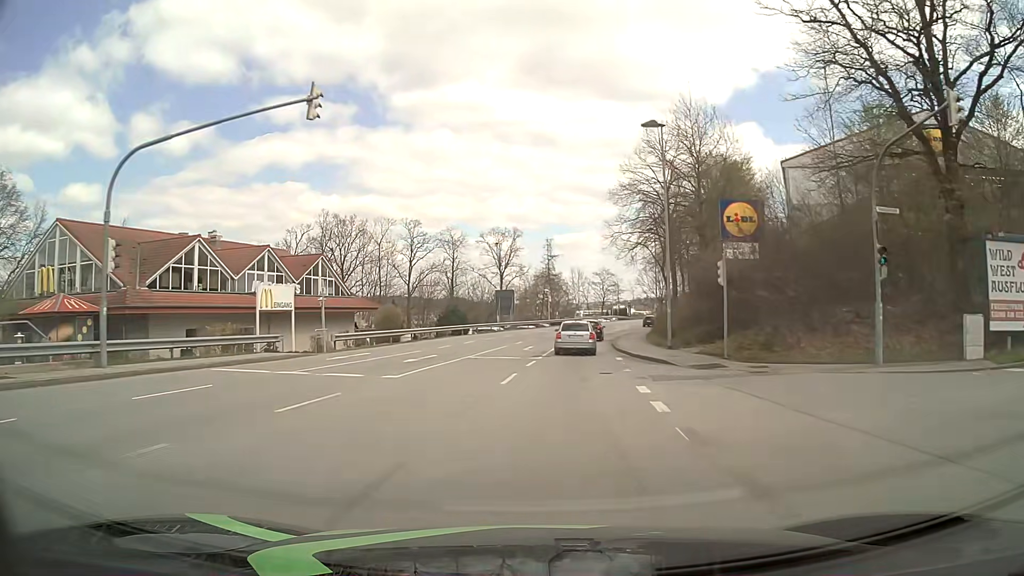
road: tertiary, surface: asphalt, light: Day
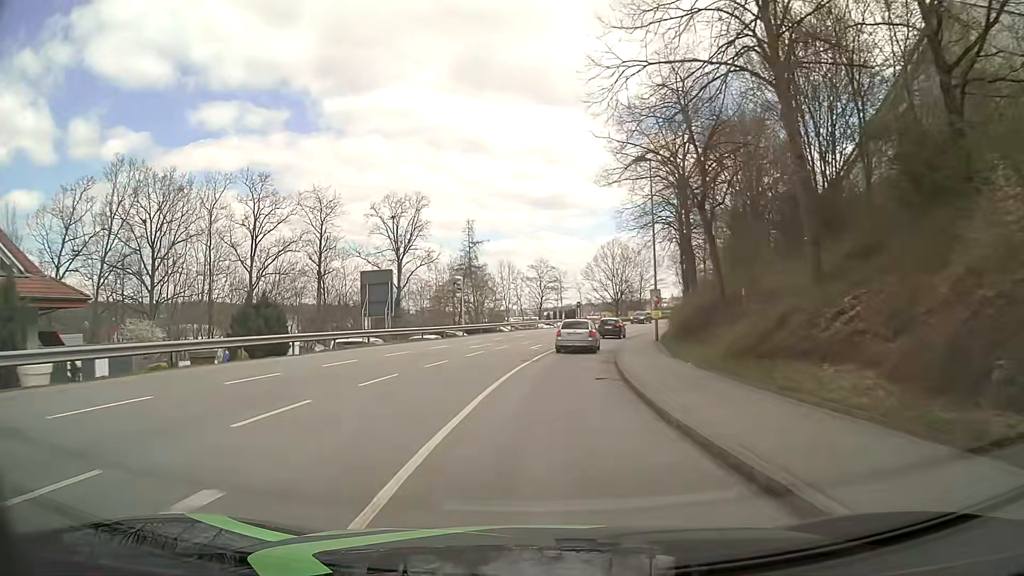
(+1.9, +31.3) m; +7°
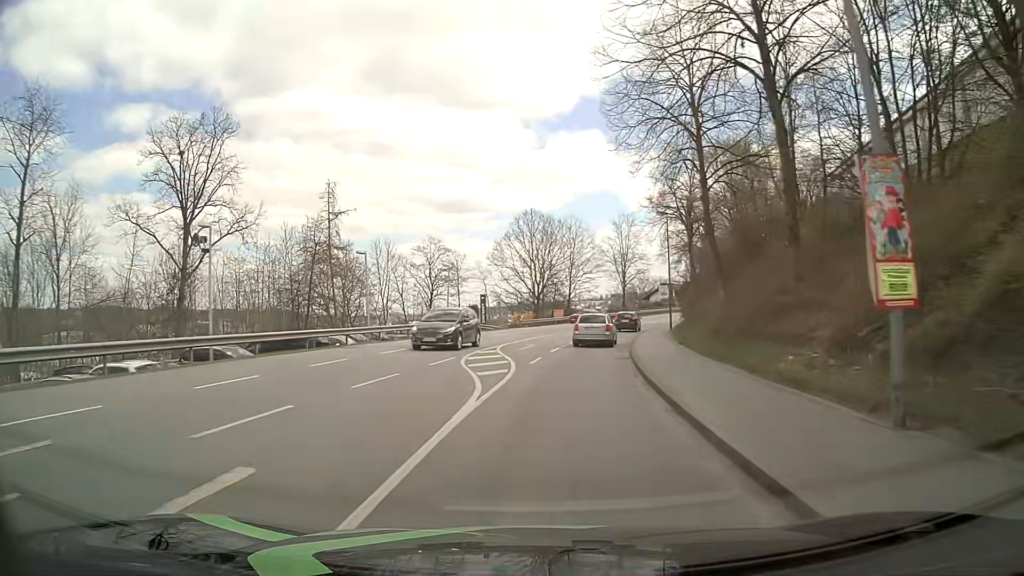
(+1.6, +30.3) m; +8°
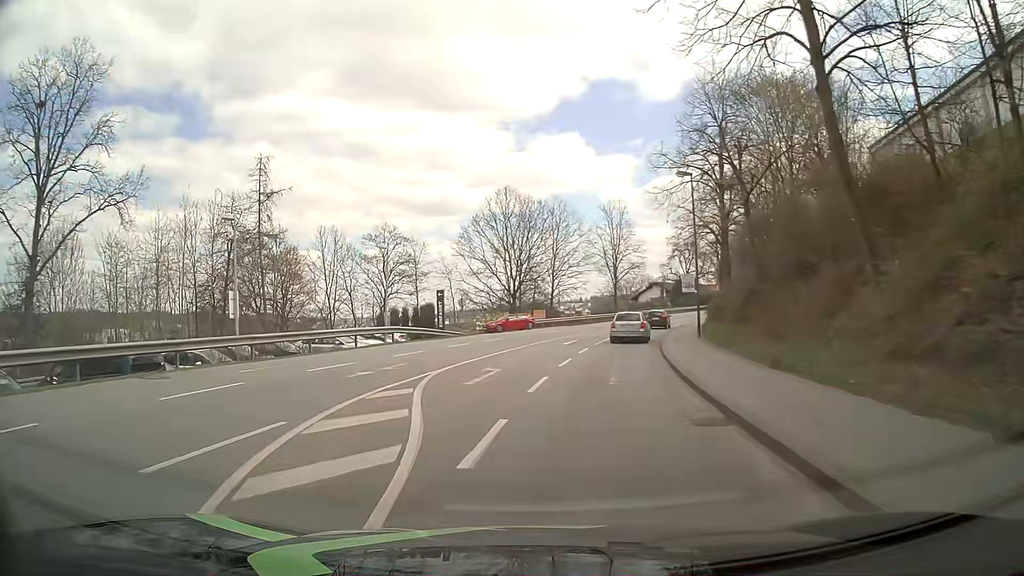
(+0.2, +13.3) m; +1°
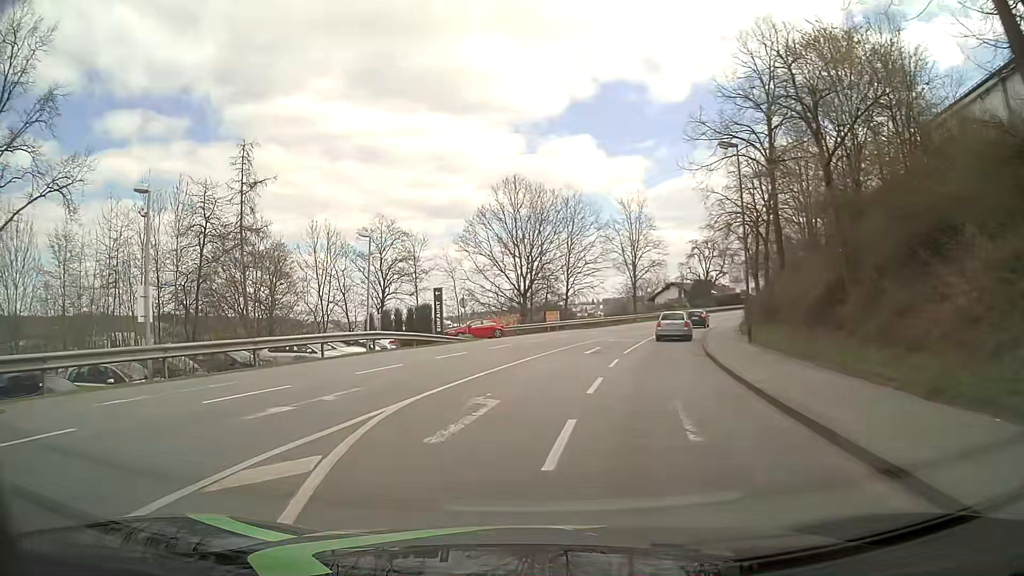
(0.0, +6.0) m; 0°
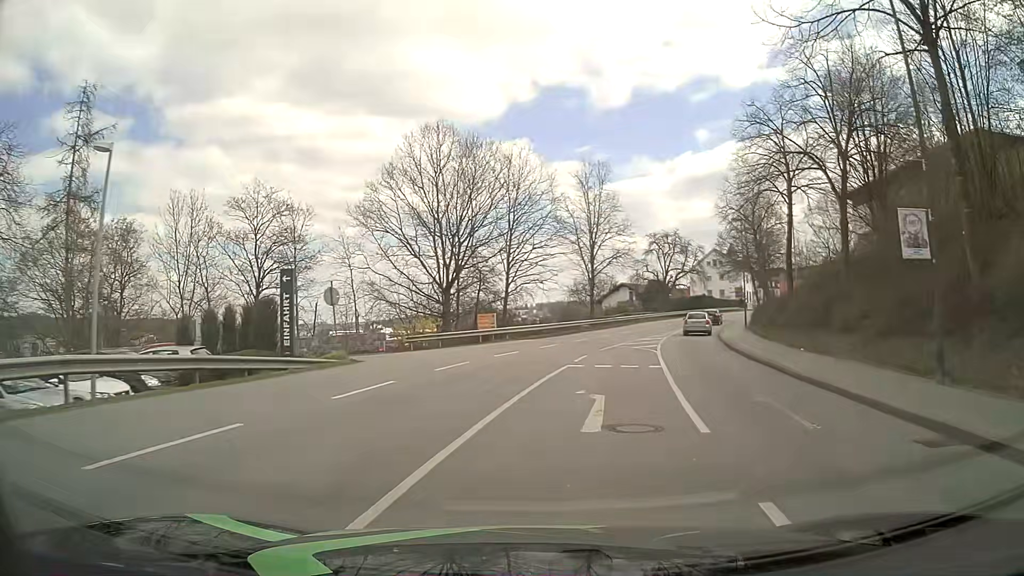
(+0.2, +15.9) m; +6°
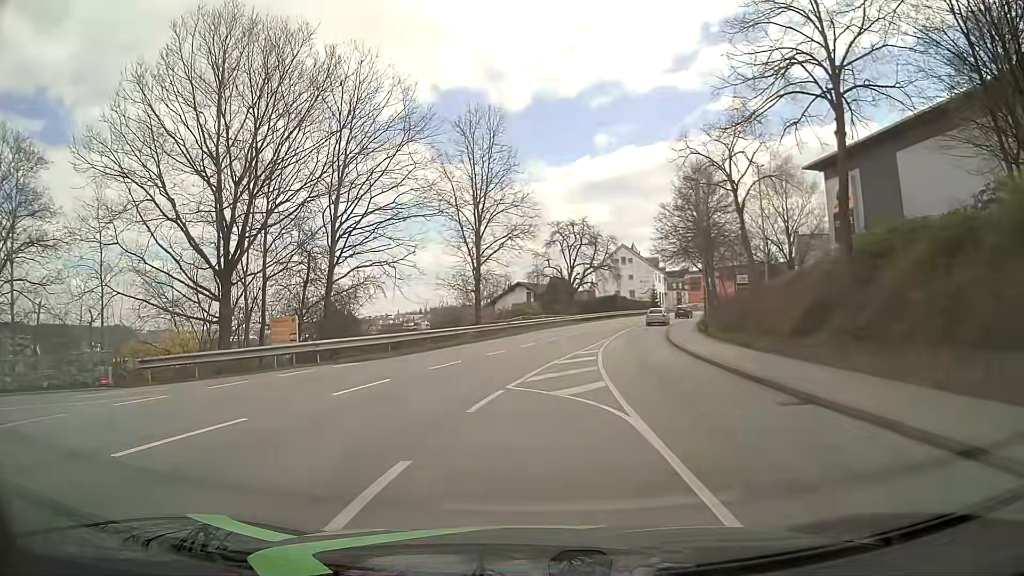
(+1.5, +16.1) m; +8°
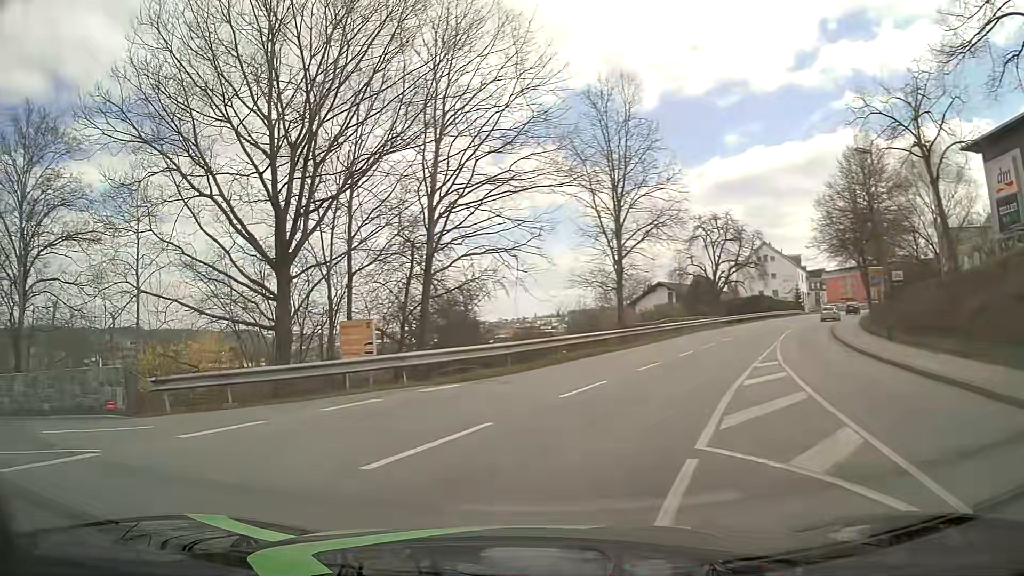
(-0.4, +5.9) m; -12°
